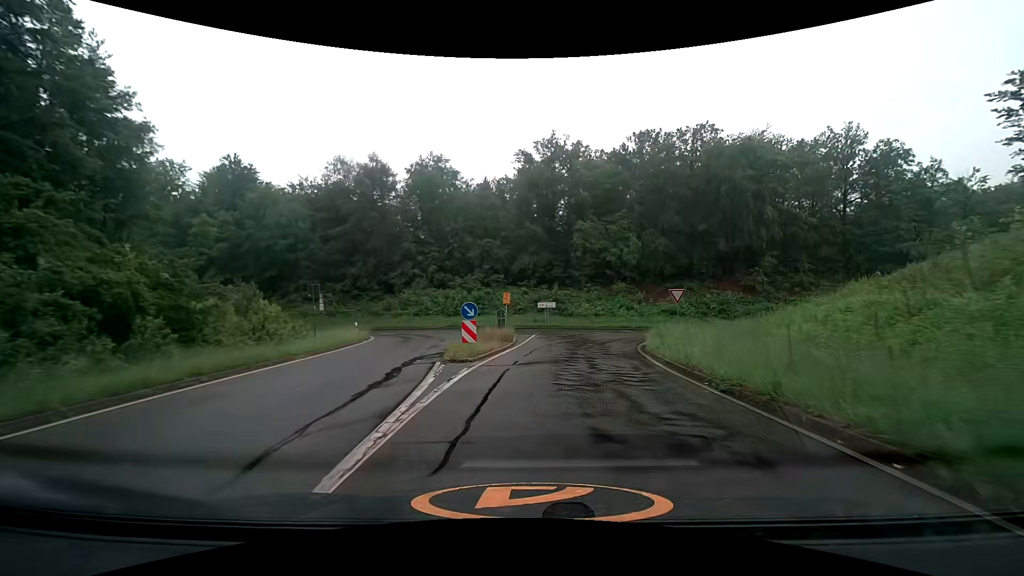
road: trunk_link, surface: asphalt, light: Day
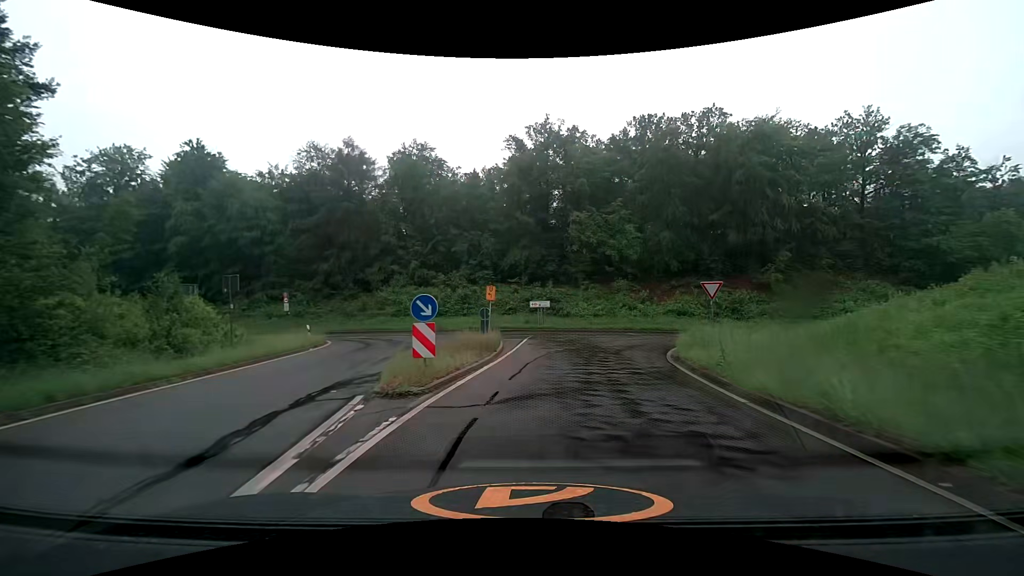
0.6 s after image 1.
(+0.1, +6.1) m; +1°
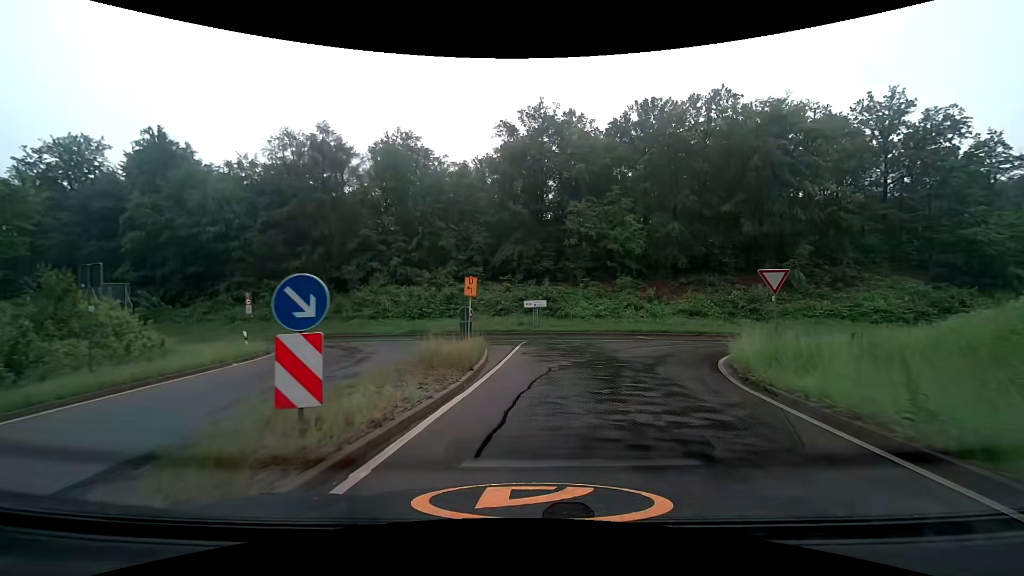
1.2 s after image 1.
(0.0, +5.5) m; +1°
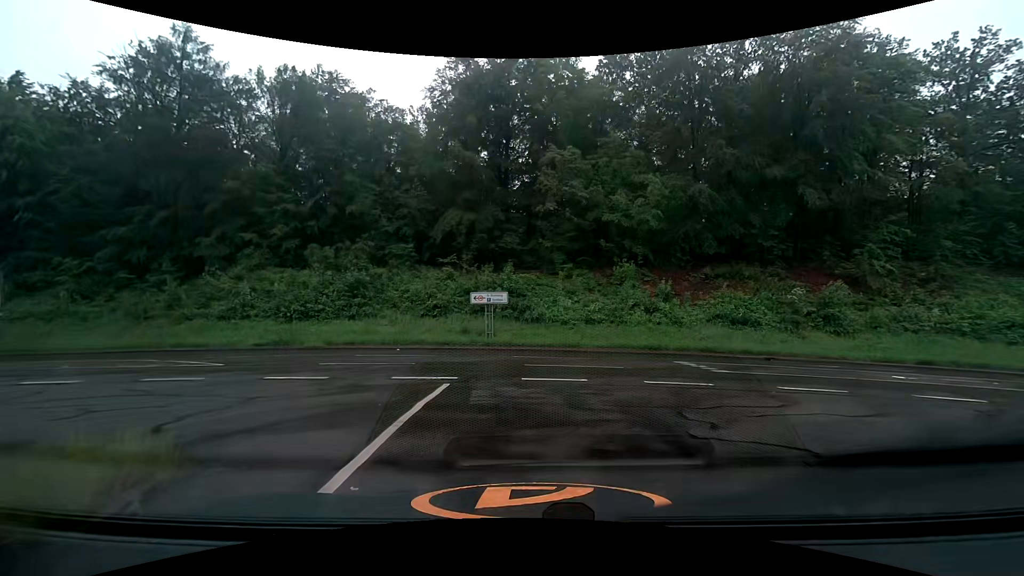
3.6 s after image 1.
(+0.5, +17.1) m; +4°
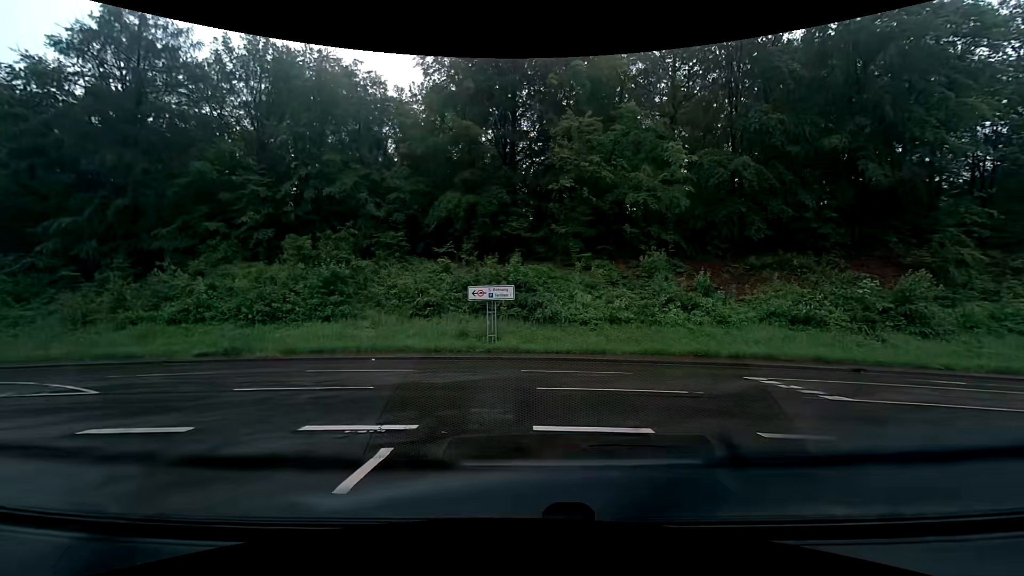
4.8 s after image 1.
(0.0, +4.9) m; -2°
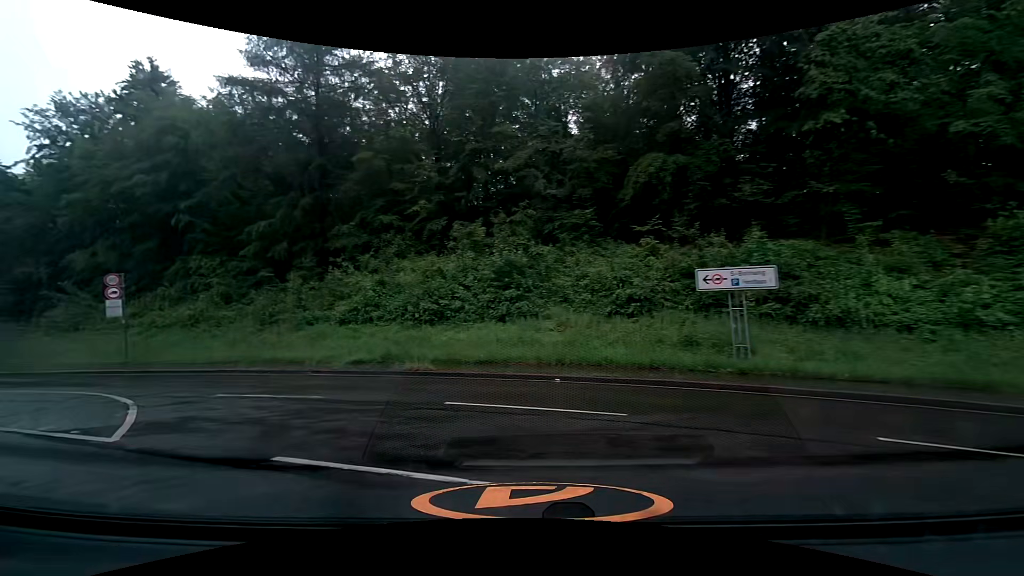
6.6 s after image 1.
(-0.9, +7.0) m; -20°
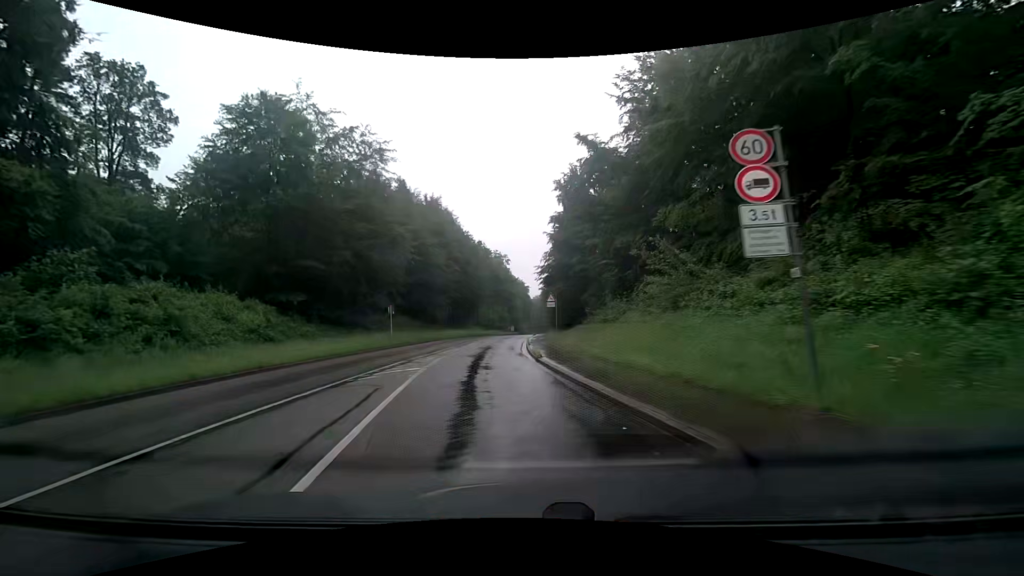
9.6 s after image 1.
(-13.6, +16.8) m; -60°
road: tertiary
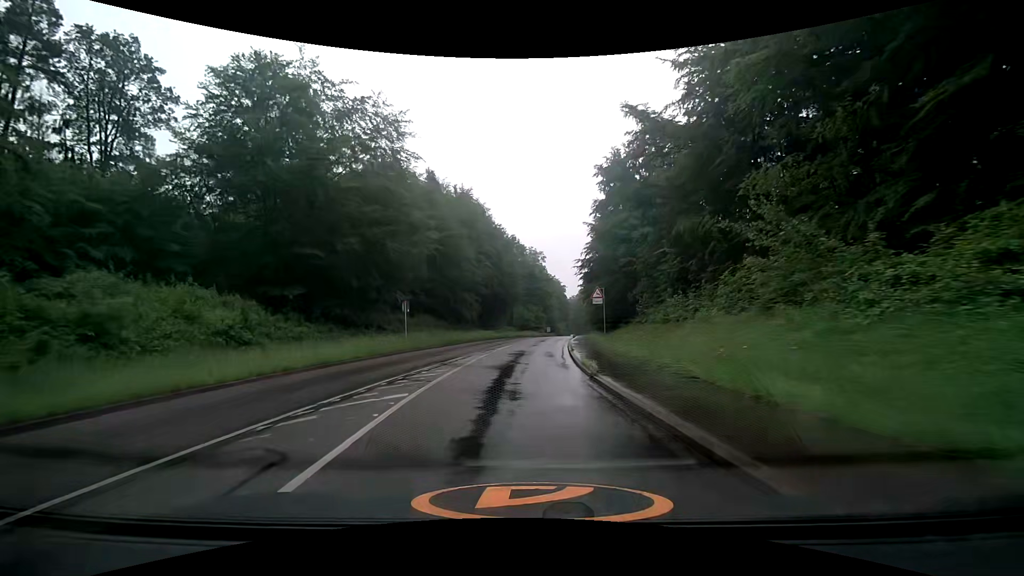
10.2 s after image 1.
(-0.3, +6.3) m; -4°
